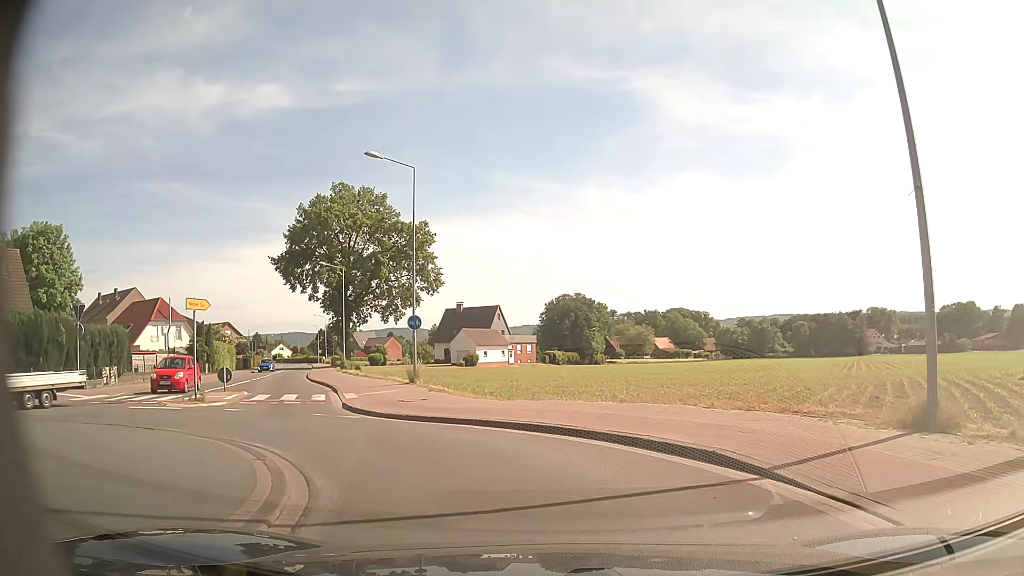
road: secondary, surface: asphalt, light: Day
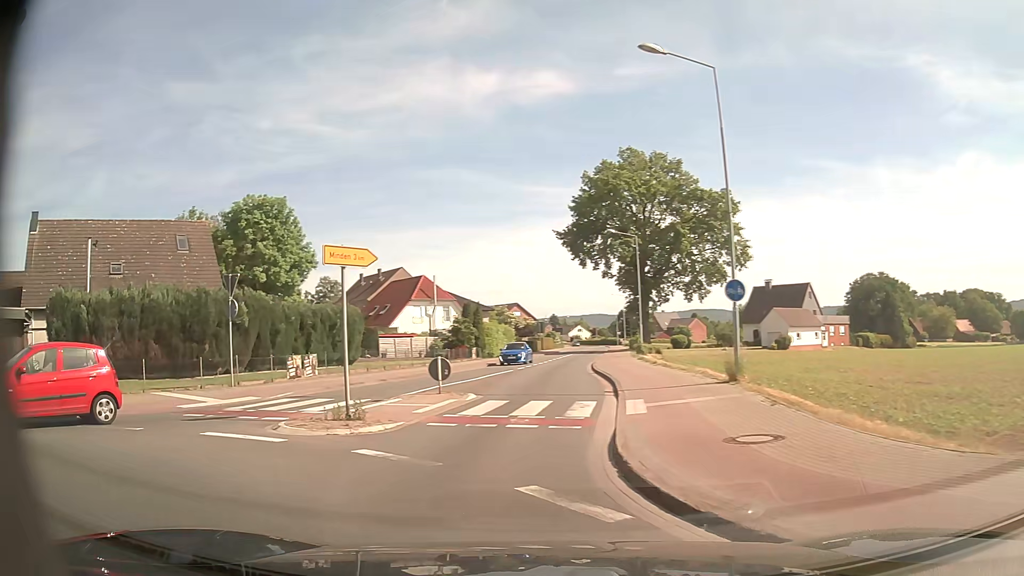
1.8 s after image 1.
(-1.4, +9.3) m; -25°
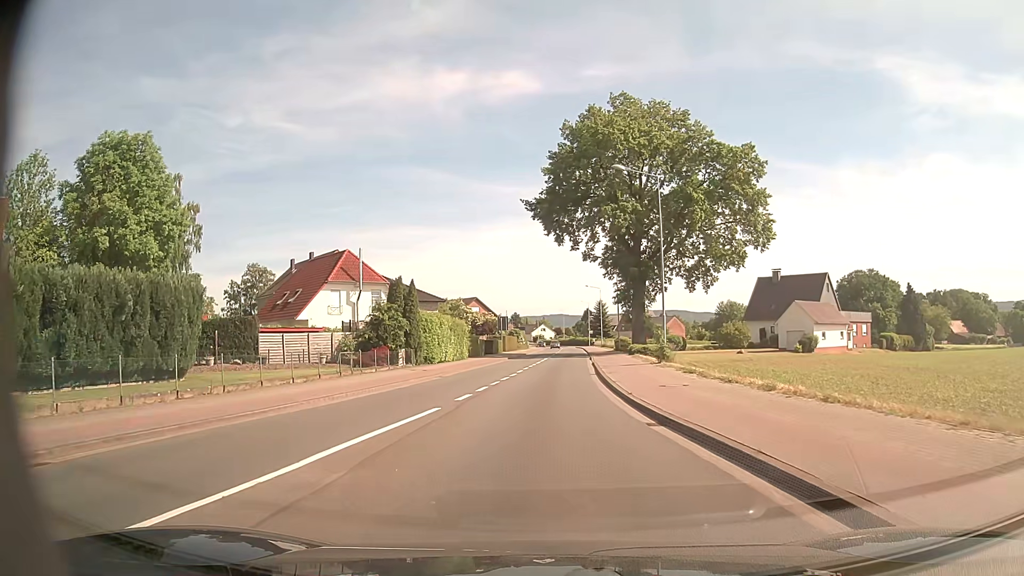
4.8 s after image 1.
(-0.7, +19.6) m; +2°
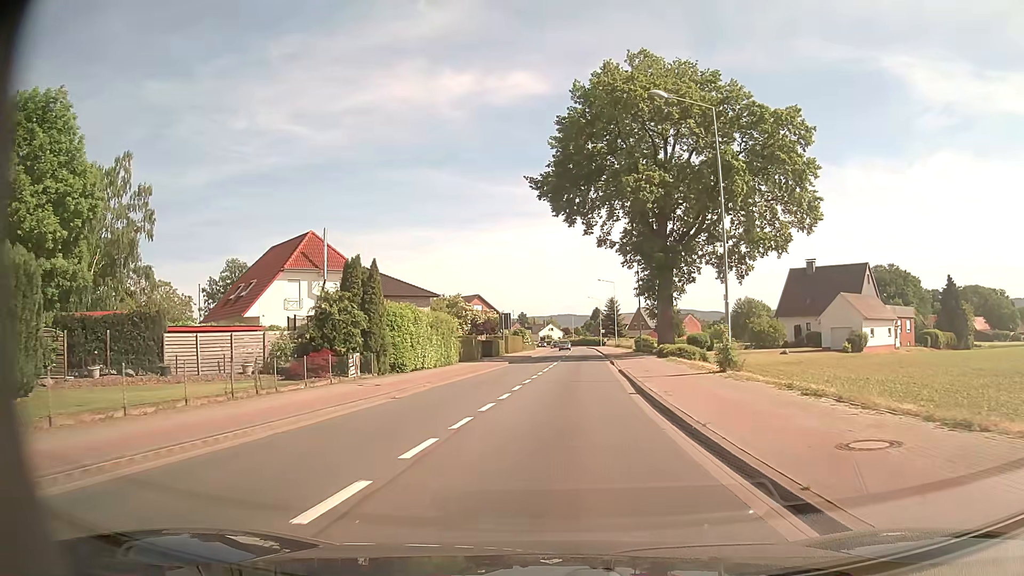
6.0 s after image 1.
(0.0, +10.5) m; 0°
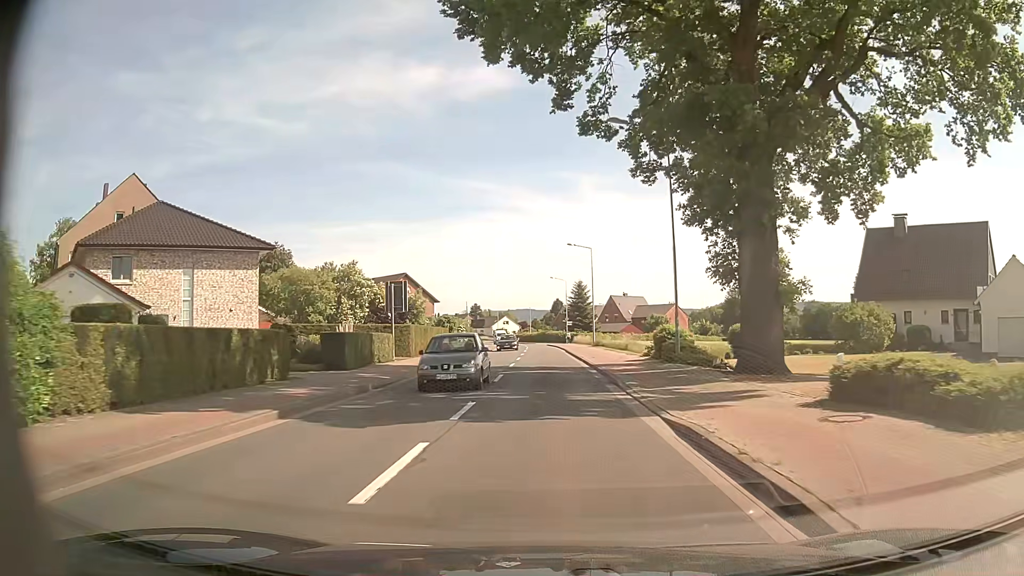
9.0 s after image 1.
(+1.4, +33.1) m; +4°
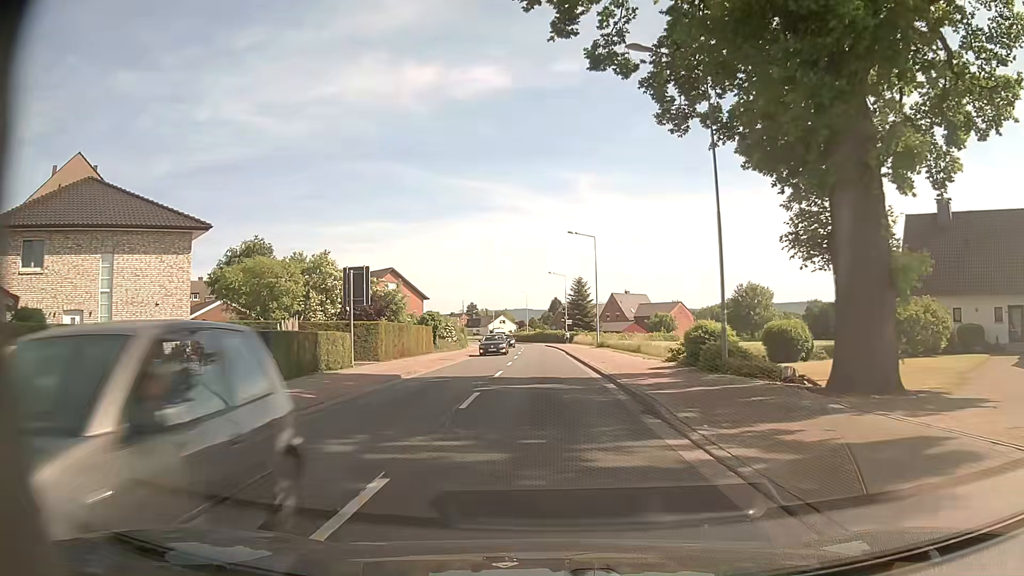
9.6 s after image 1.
(0.0, +7.3) m; 0°
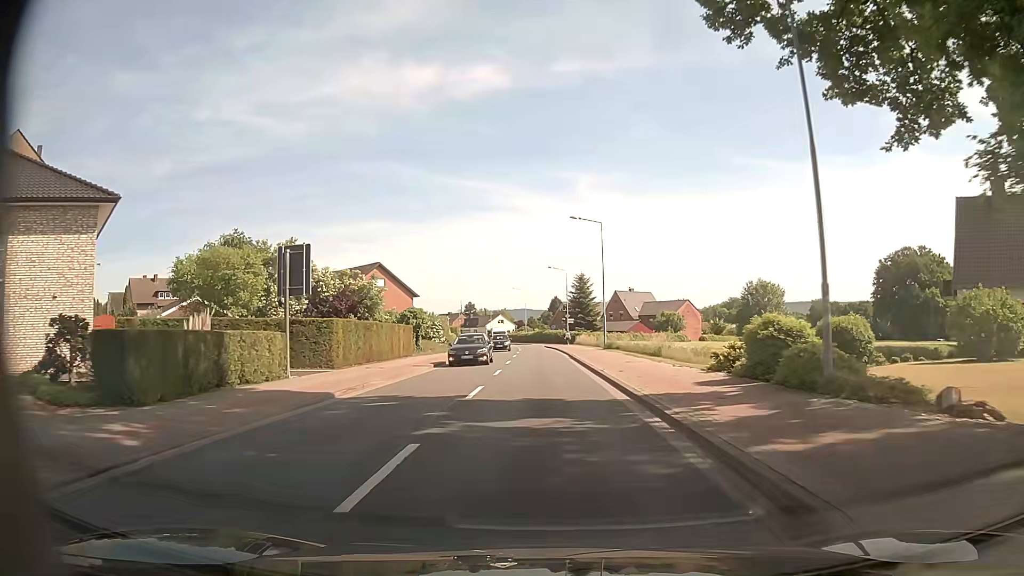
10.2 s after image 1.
(0.0, +7.3) m; 0°
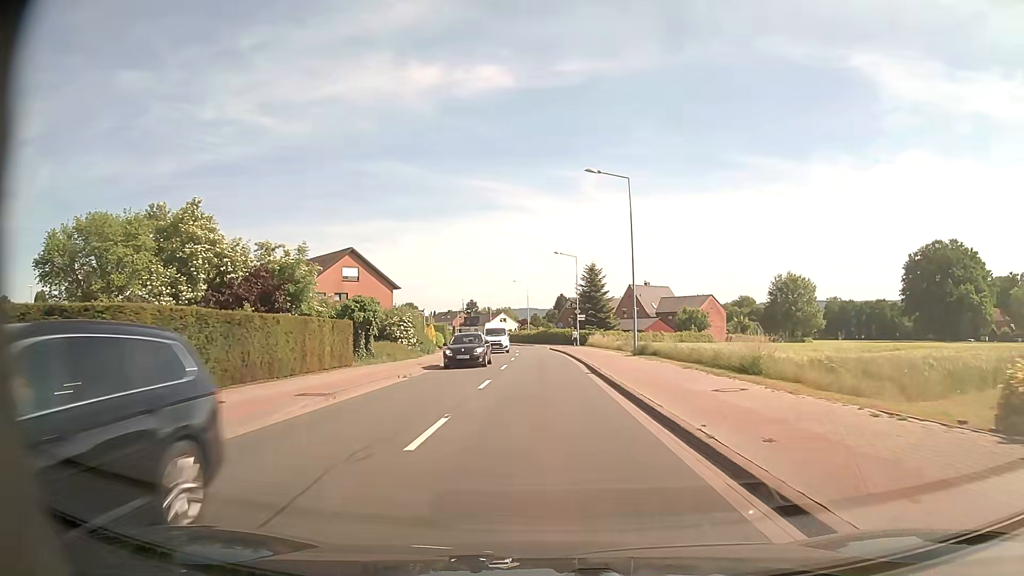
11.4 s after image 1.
(+0.1, +14.4) m; 0°
(0, +10) (0, +20) (0, +30) (-1, +40) (-1, +50) (-2, +60) (-3, +70) (-4, +80) (-6, +90) (-8, +99) m
